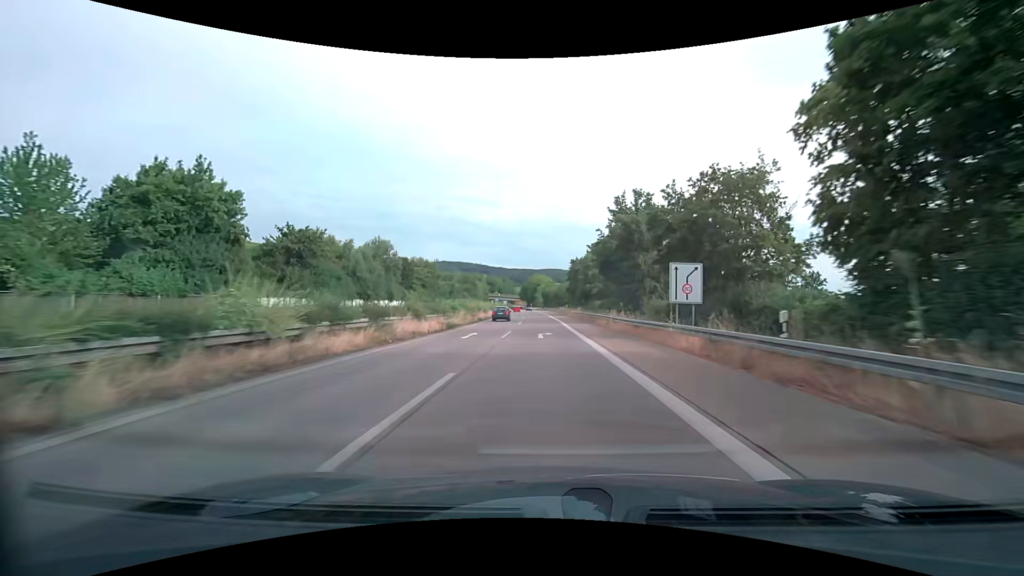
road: trunk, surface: asphalt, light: Day
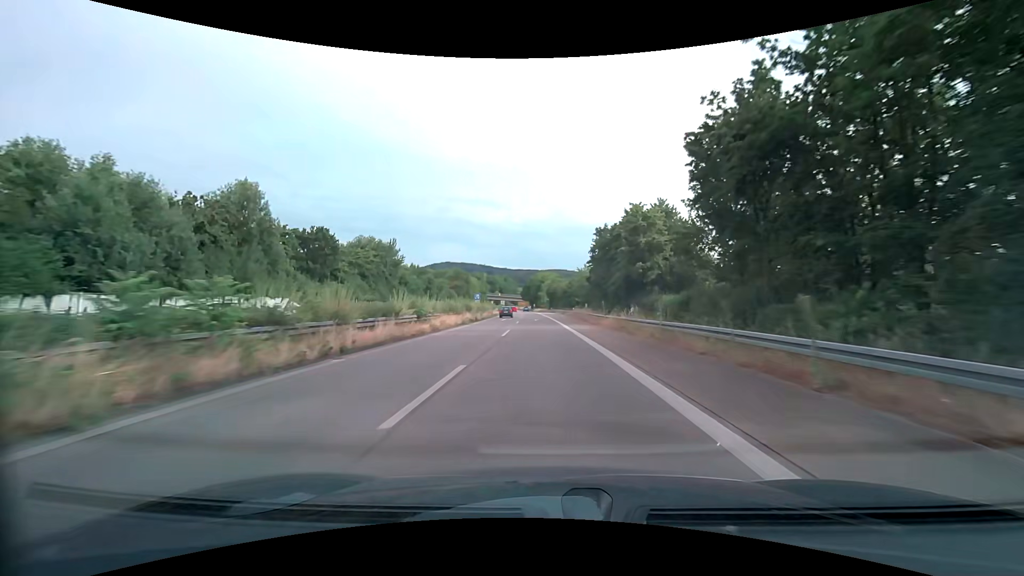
(-0.3, +34.9) m; -1°
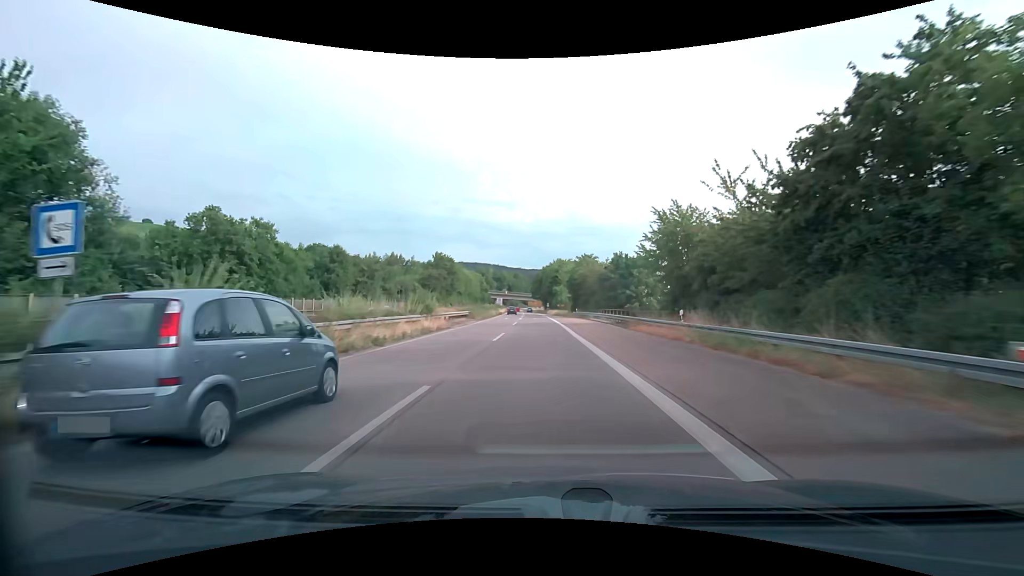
(-0.9, +57.0) m; -2°
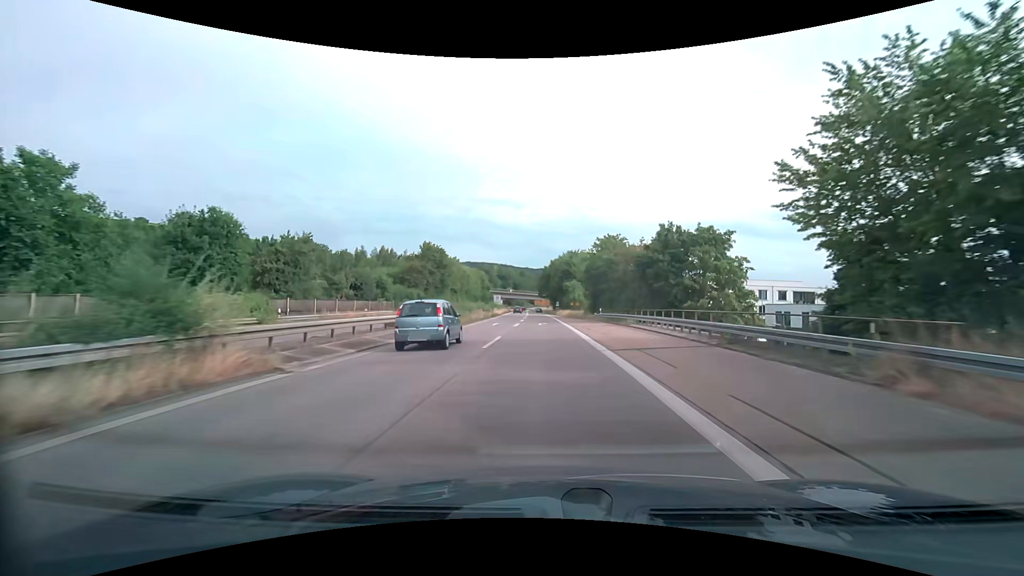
(-0.3, +22.4) m; -1°
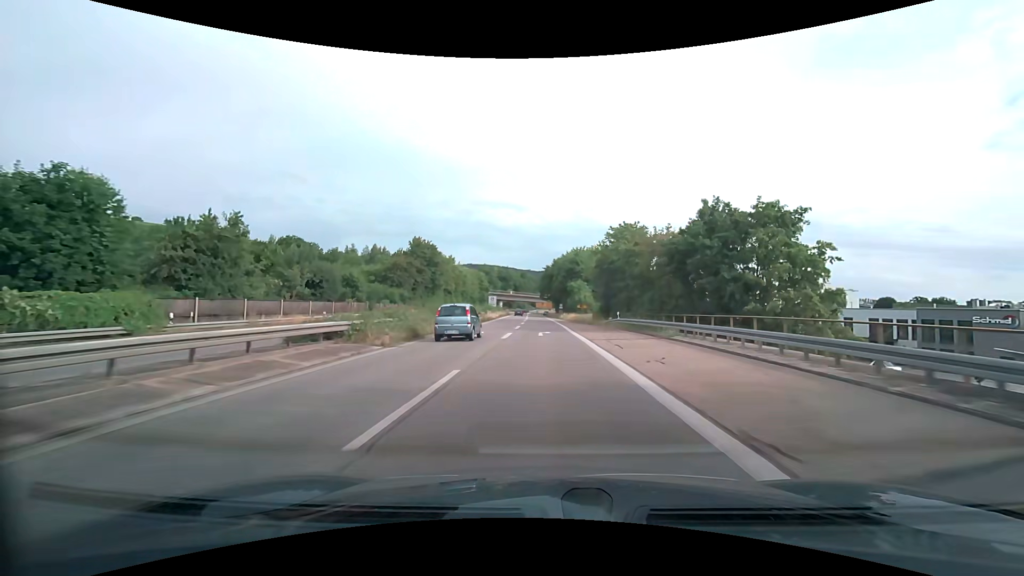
(0.0, +11.1) m; 0°
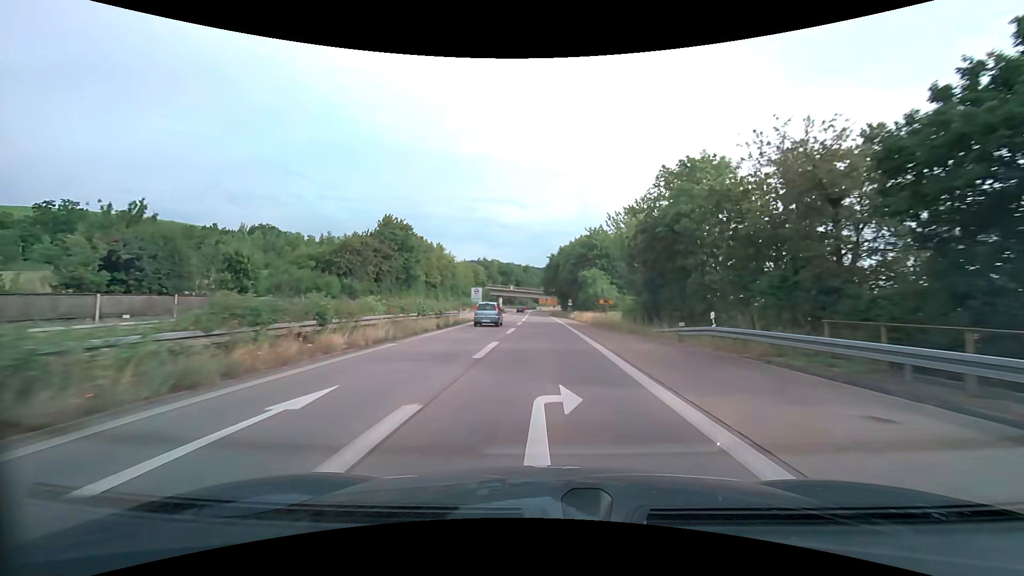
(0.0, +22.1) m; 0°
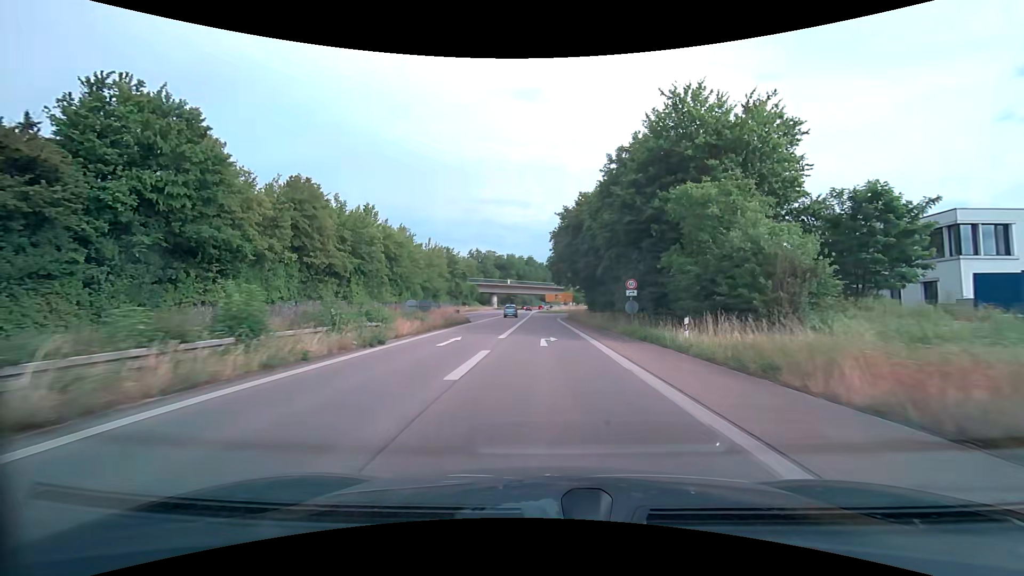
(-0.3, +51.5) m; -1°
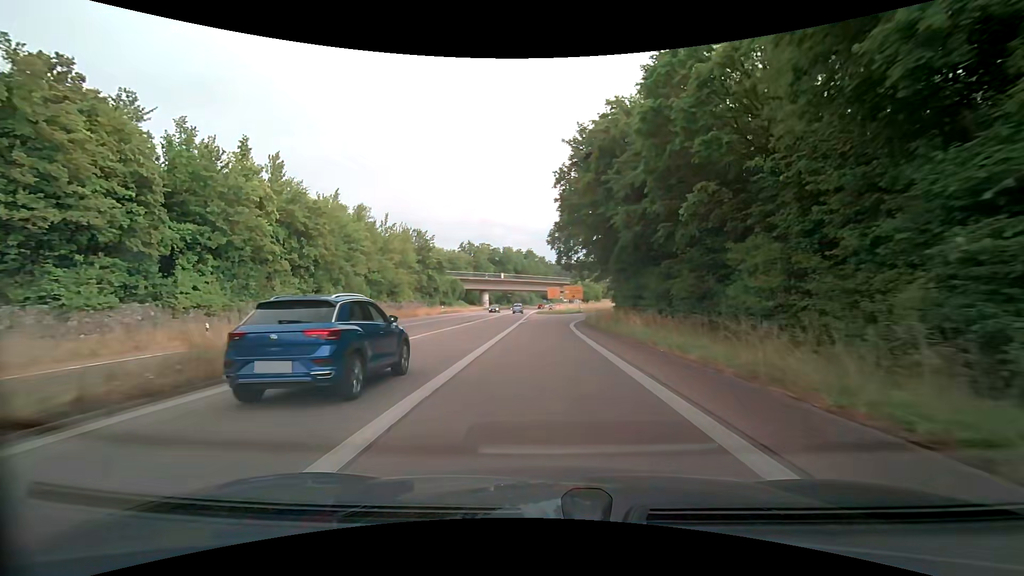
(-0.1, +27.2) m; 0°
(0, +10) (0, +20) (0, +30) (+1, +40) (+2, +50) (+3, +60) (+5, +70) (+8, +79) (+11, +89) (+16, +97) m
